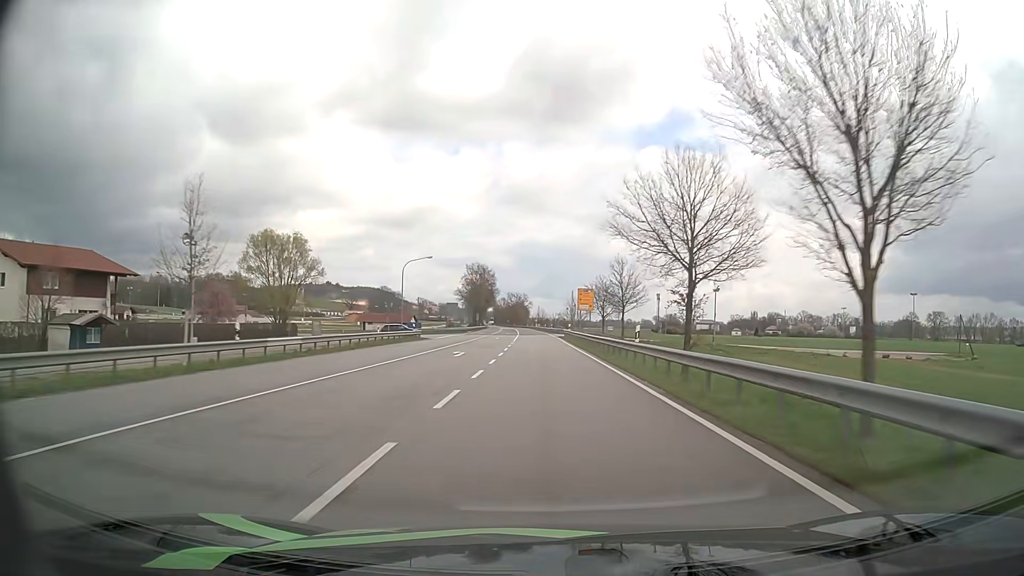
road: primary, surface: asphalt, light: Day
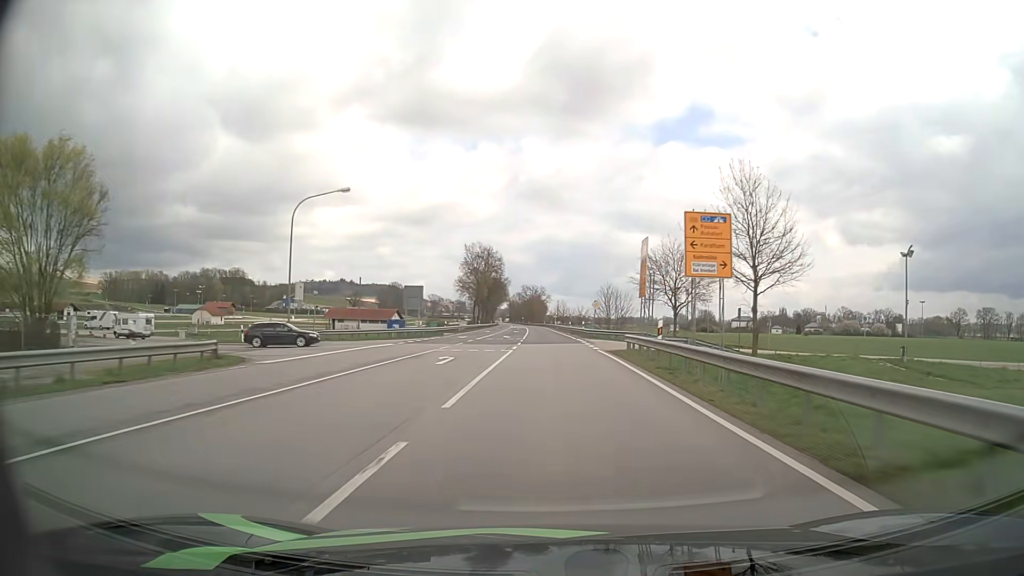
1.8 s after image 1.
(-0.7, +42.6) m; -2°
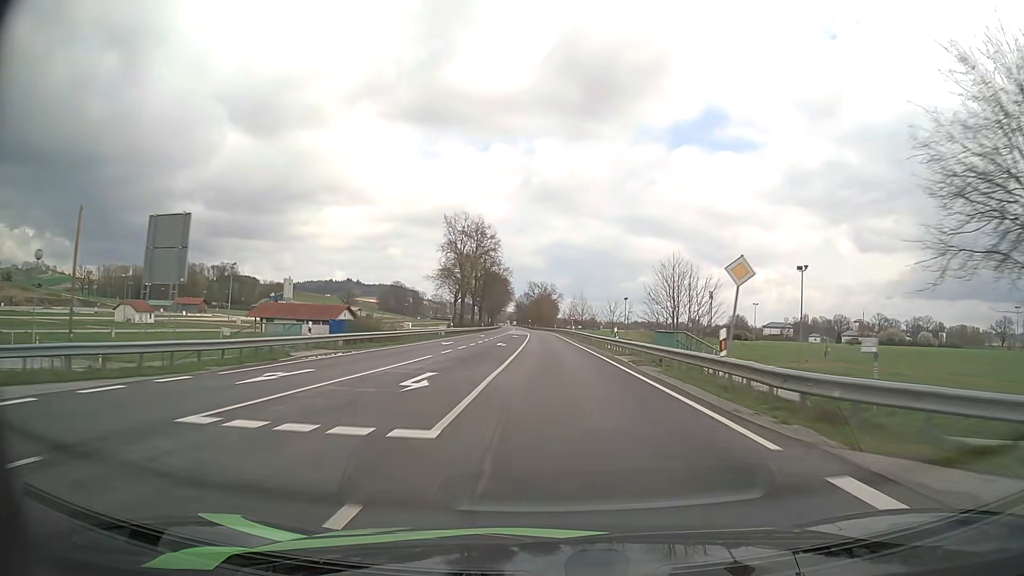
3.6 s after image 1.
(-0.3, +42.9) m; -1°
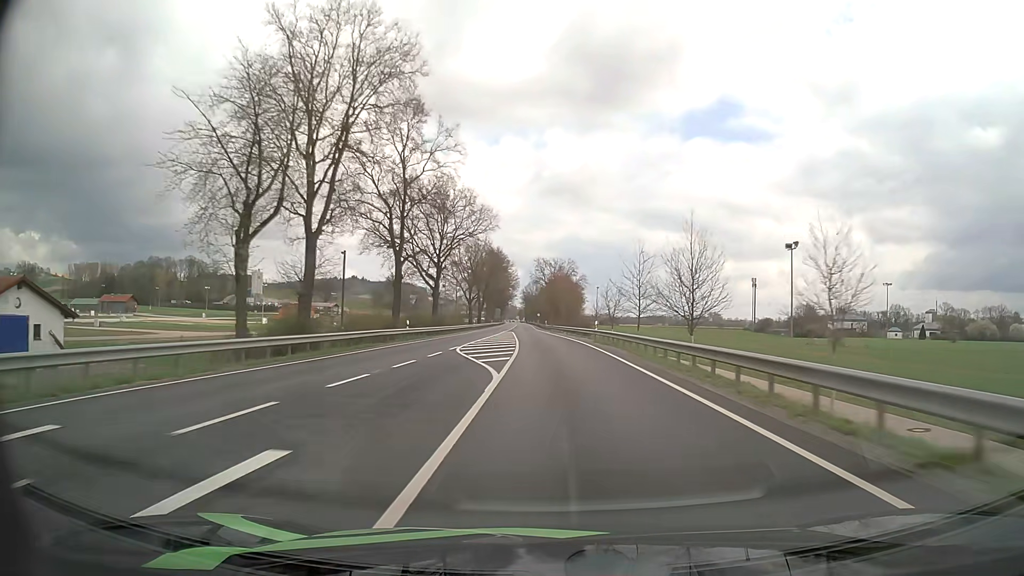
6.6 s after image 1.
(-0.9, +72.4) m; -1°
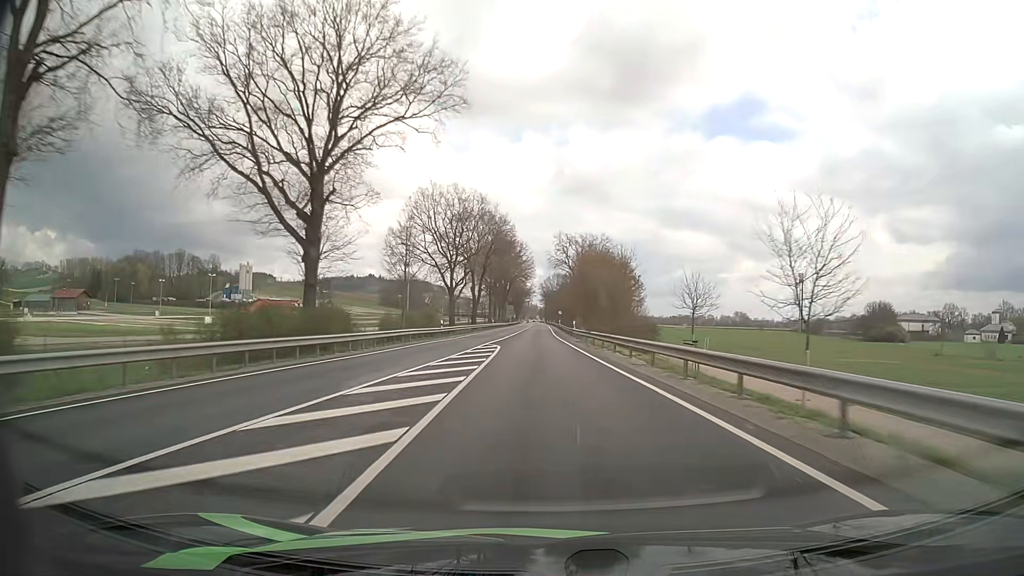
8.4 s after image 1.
(-0.6, +43.8) m; -2°
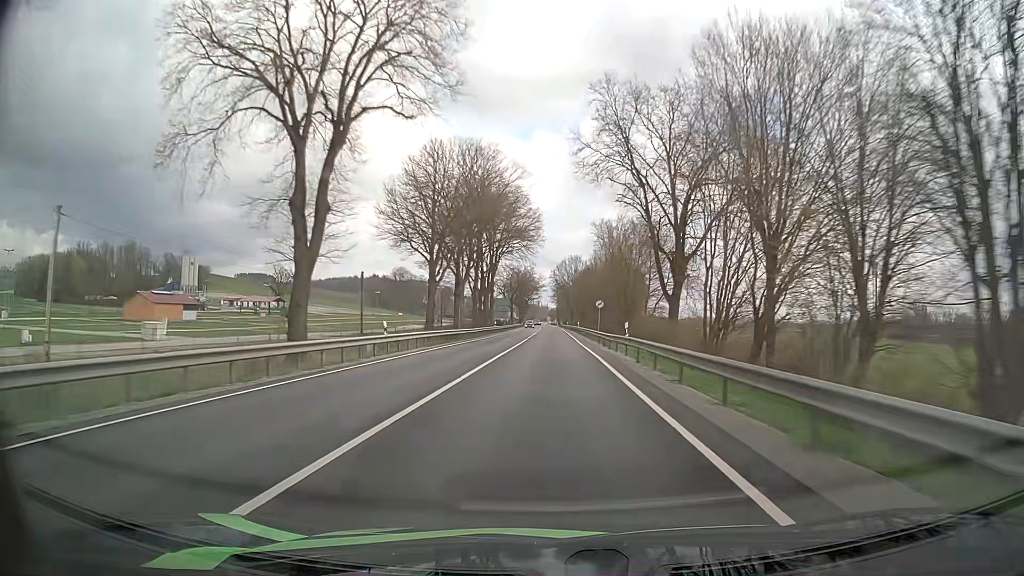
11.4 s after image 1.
(-1.1, +72.7) m; -1°
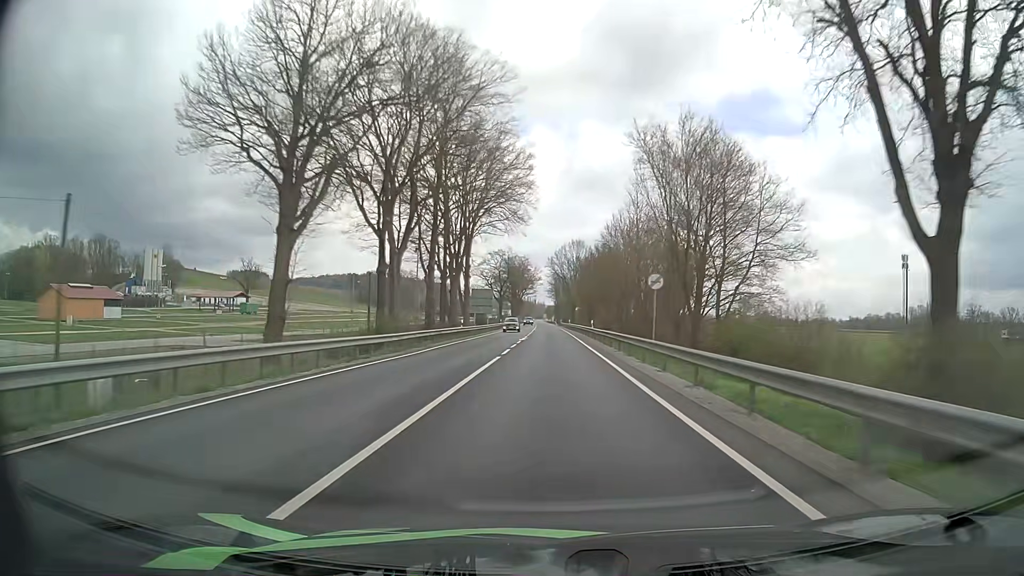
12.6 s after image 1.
(+0.2, +29.0) m; +1°
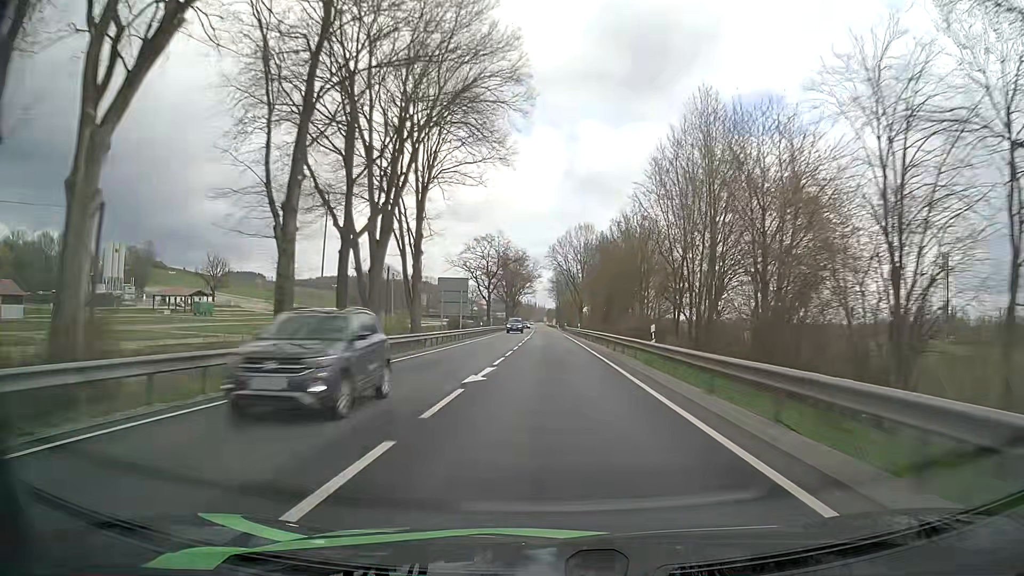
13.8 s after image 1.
(-0.1, +29.2) m; 0°
(0, +10) (0, +20) (0, +30) (0, +40) (0, +50) (0, +60) (0, +70) (0, +80) (0, +90) (0, +100) m
